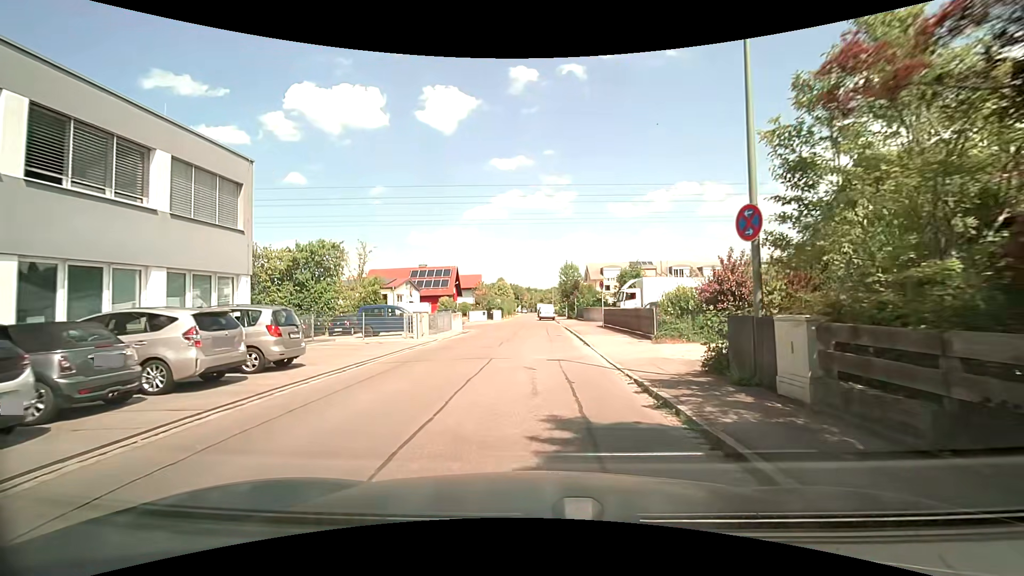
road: residential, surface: asphalt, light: Day
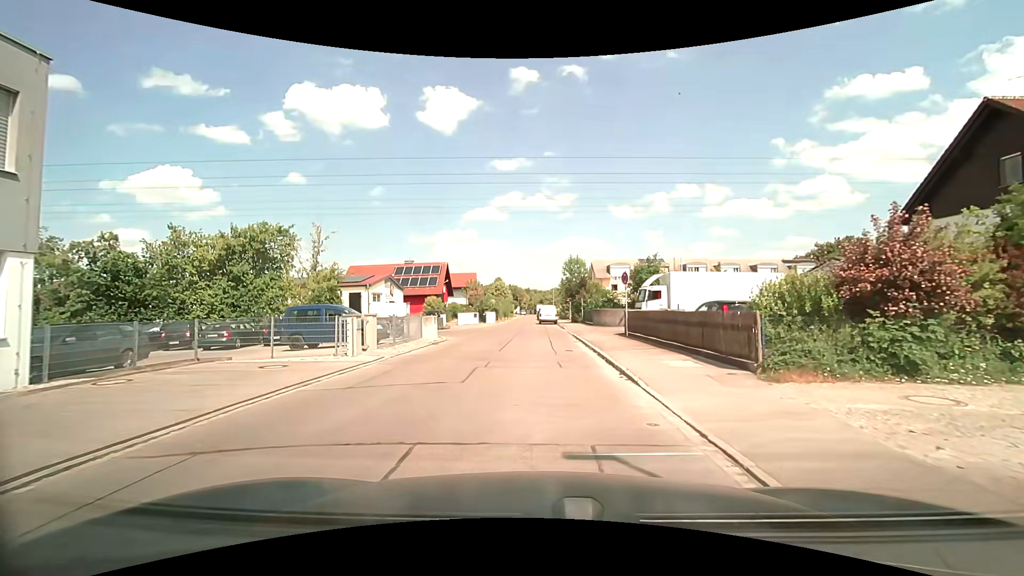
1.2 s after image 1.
(+0.3, +8.4) m; +2°
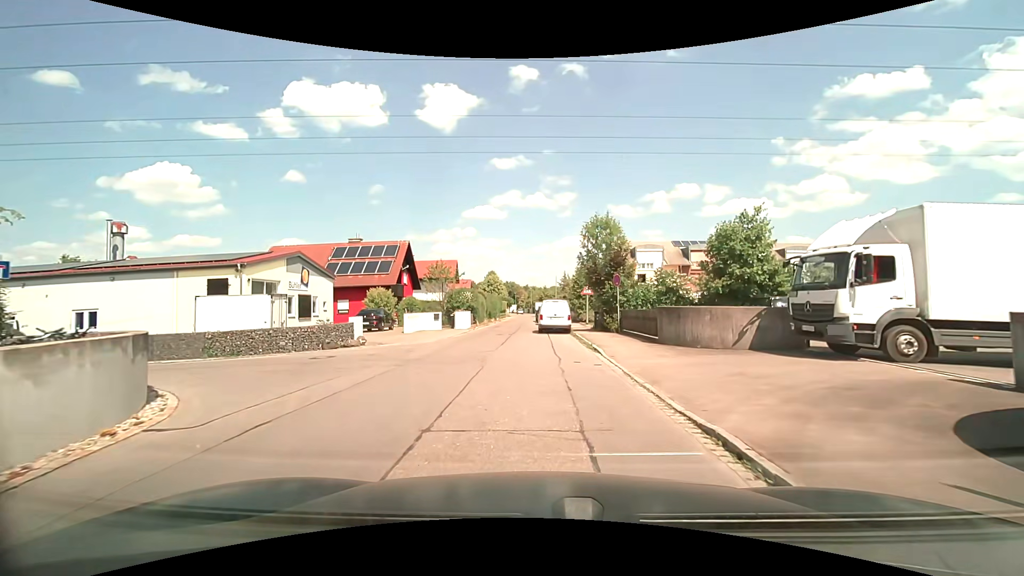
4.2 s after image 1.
(0.0, +21.0) m; -1°
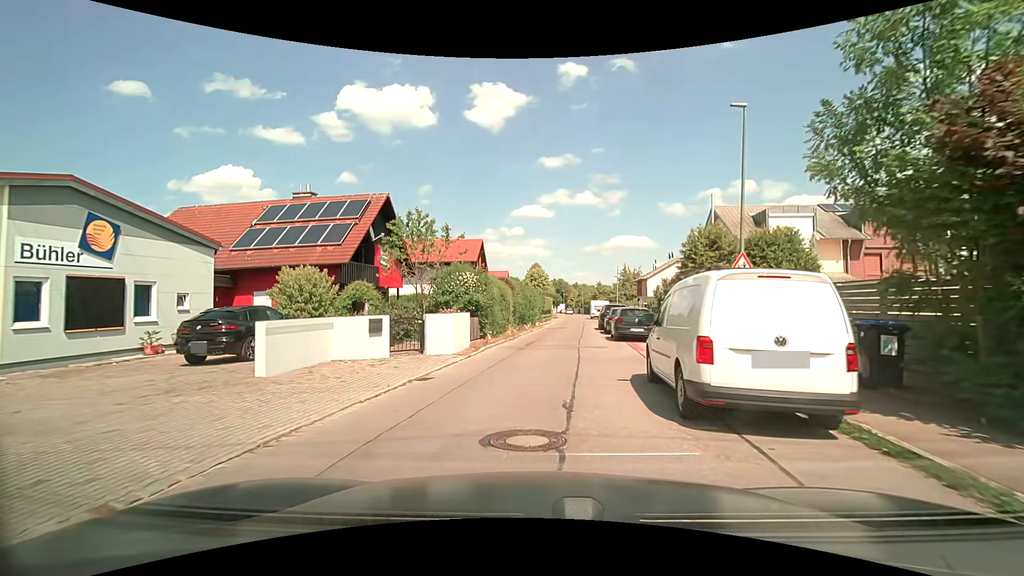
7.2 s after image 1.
(-0.6, +20.9) m; -5°
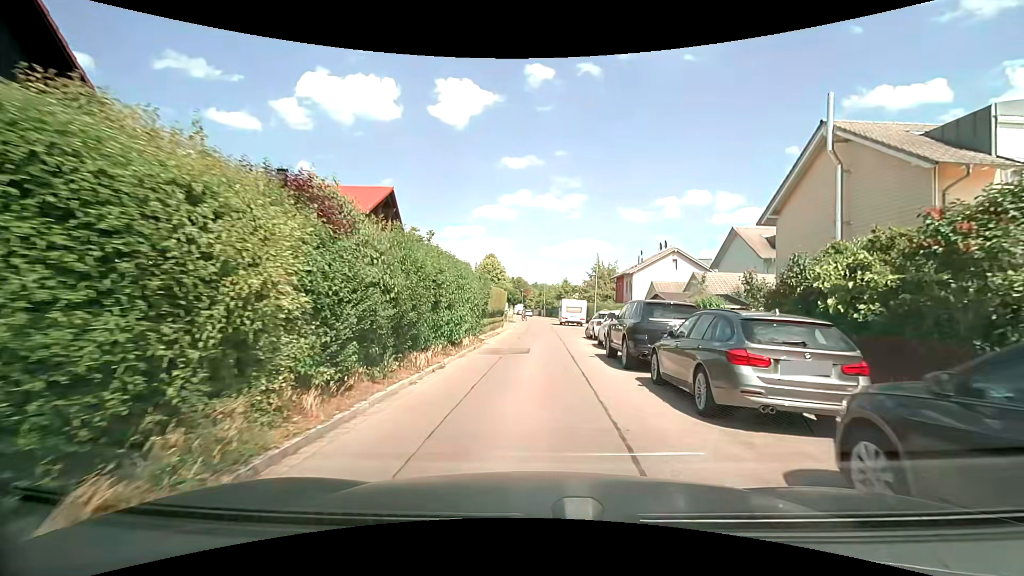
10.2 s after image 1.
(+0.8, +20.4) m; +5°
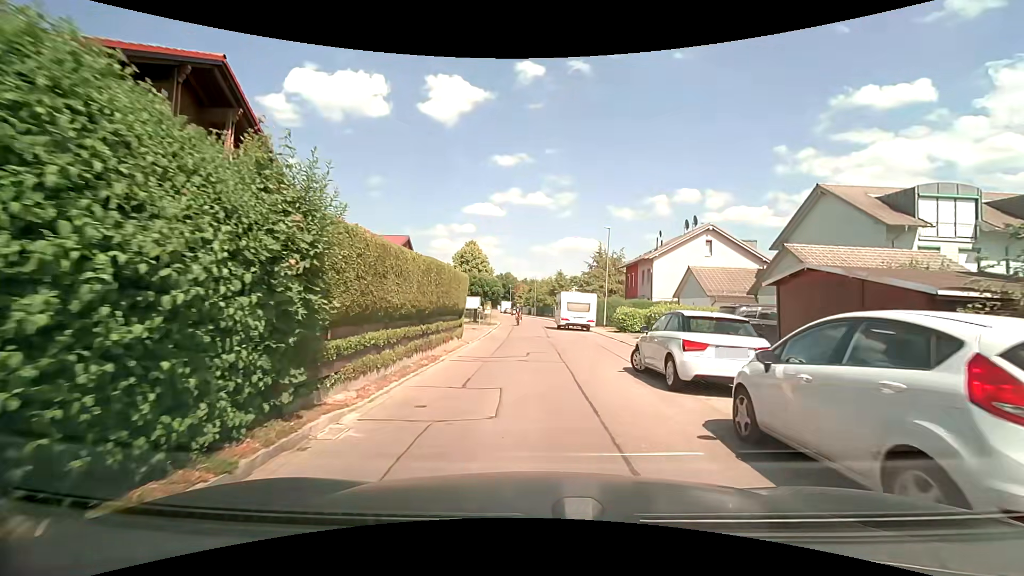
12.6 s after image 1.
(+0.1, +15.4) m; +1°
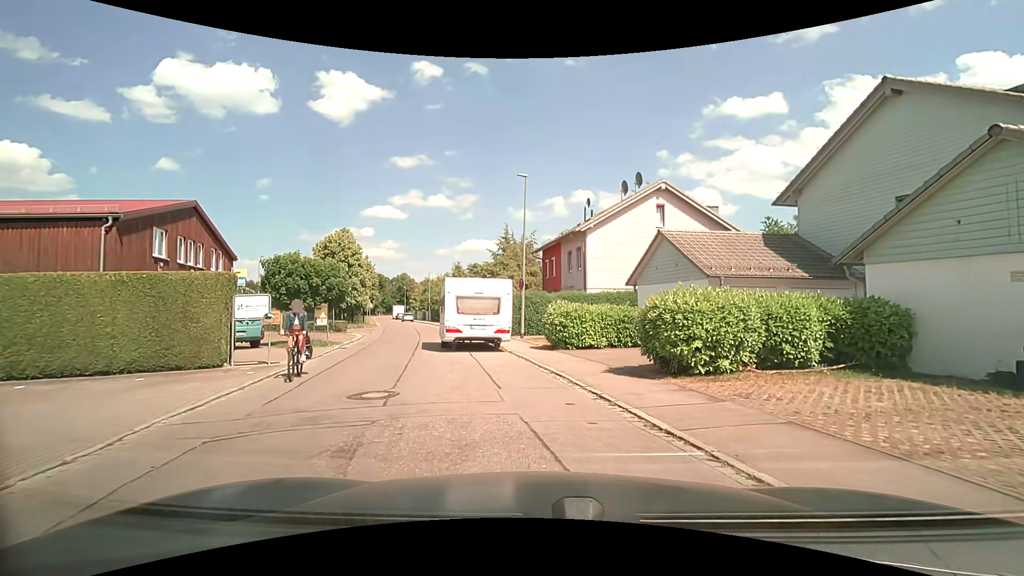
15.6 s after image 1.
(+1.1, +15.6) m; +11°
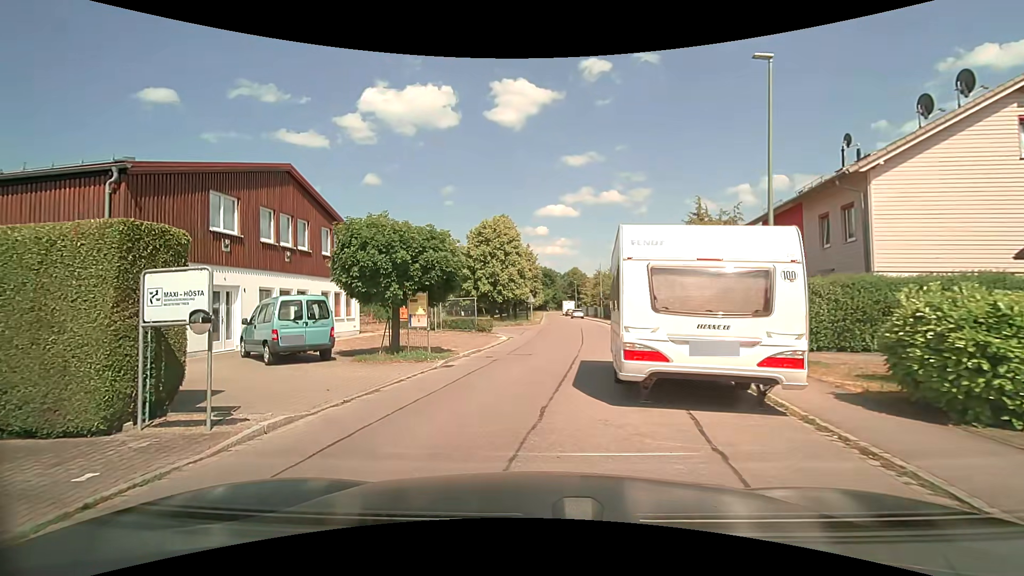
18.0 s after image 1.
(-1.1, +9.9) m; -18°
